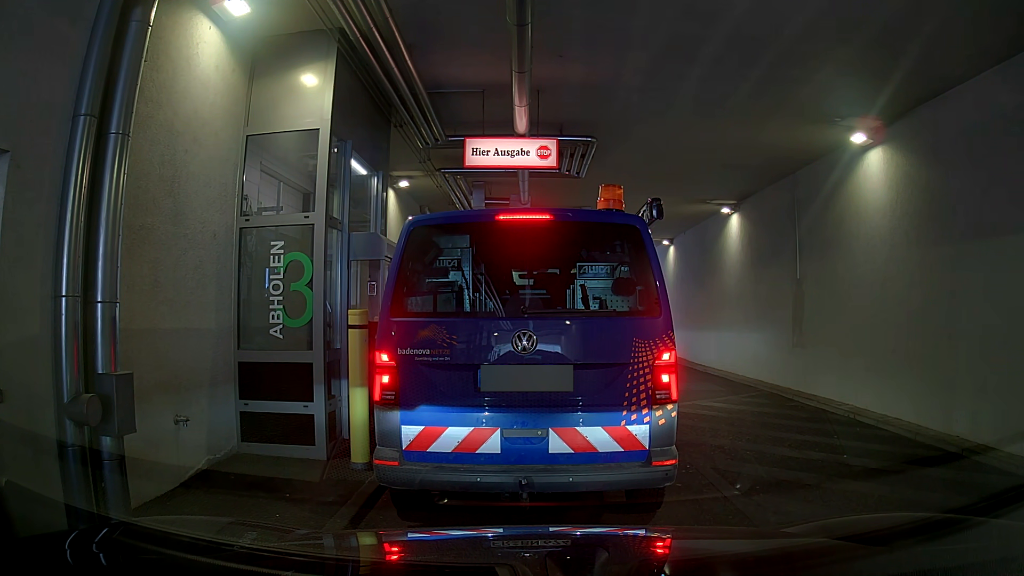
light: Day
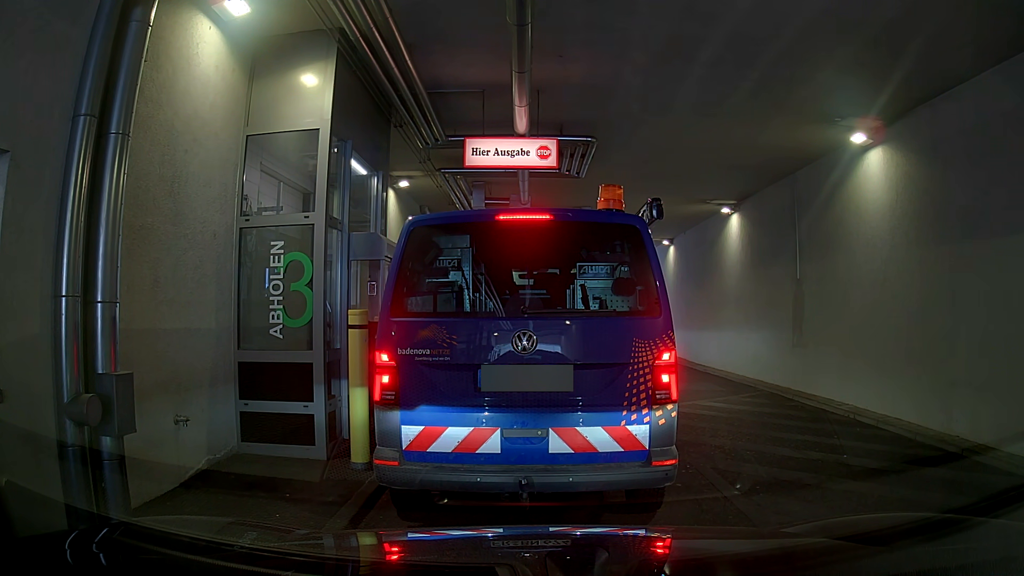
(0.0, 0.0) m; 0°
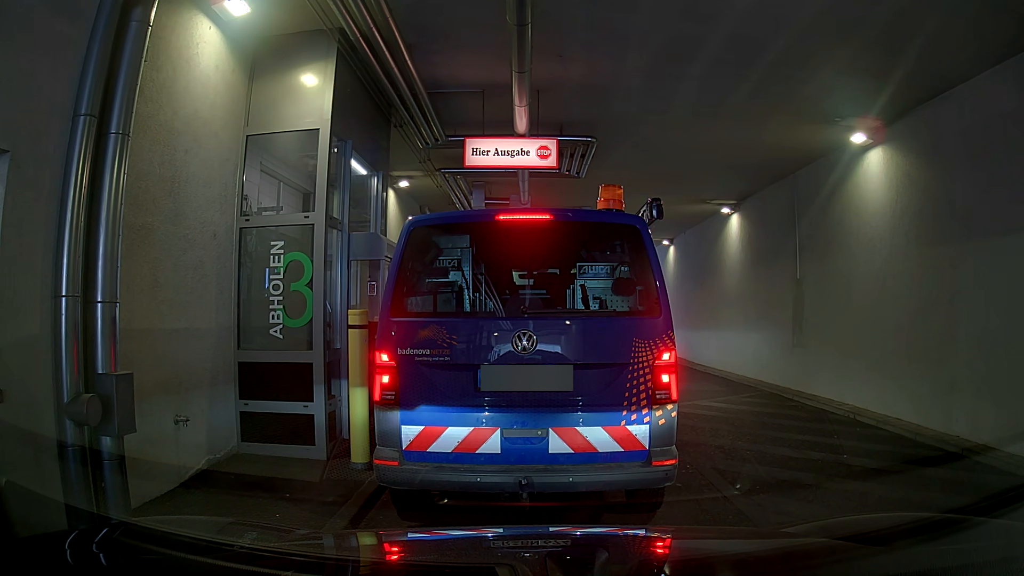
(0.0, 0.0) m; 0°
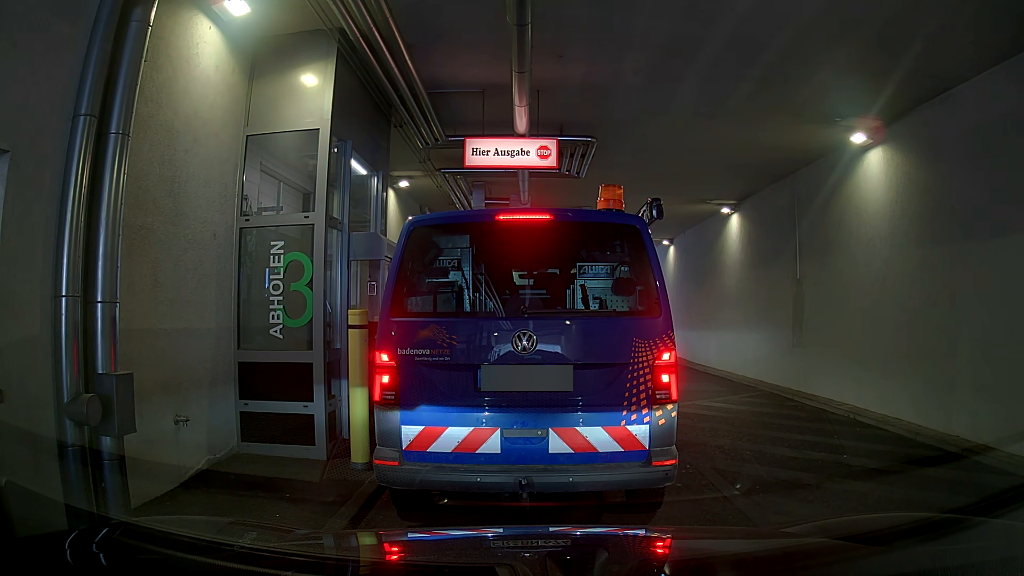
(0.0, 0.0) m; 0°
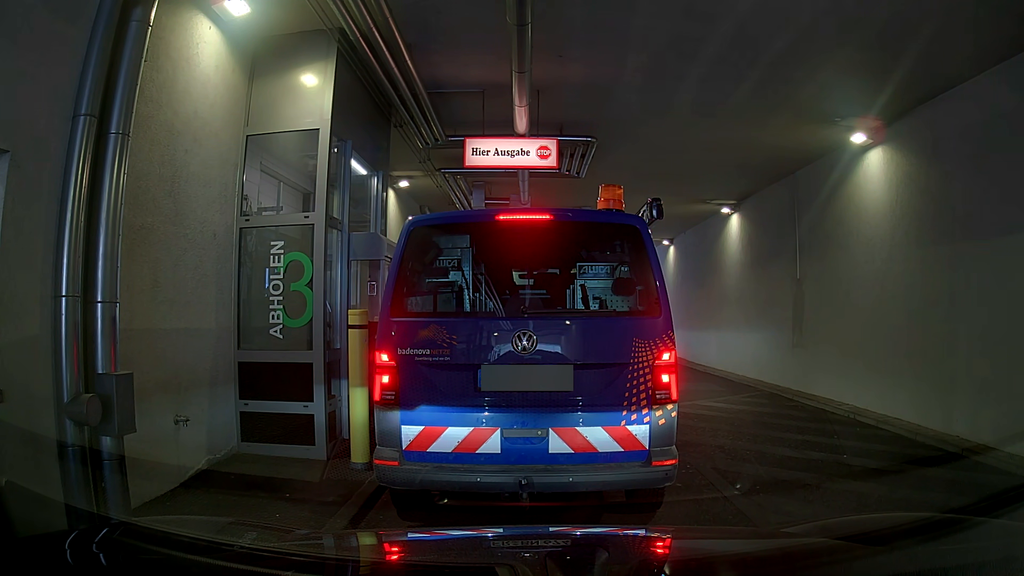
(0.0, 0.0) m; 0°
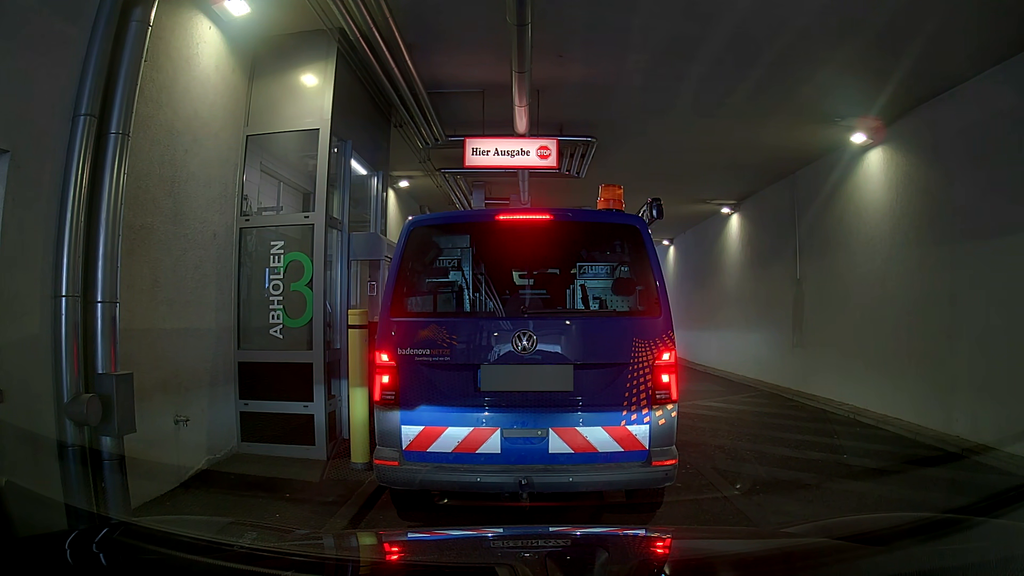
(0.0, 0.0) m; 0°
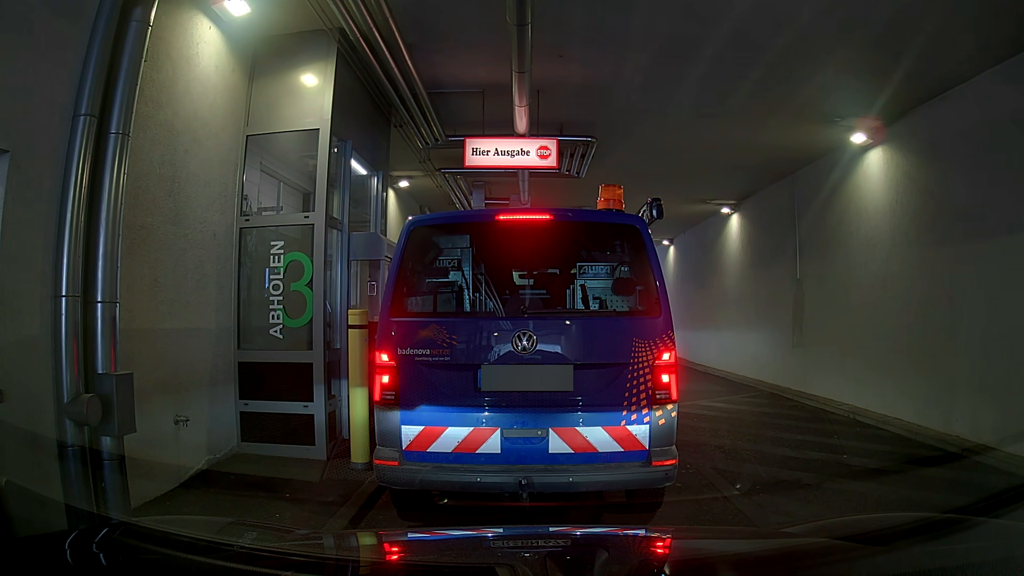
(0.0, 0.0) m; 0°
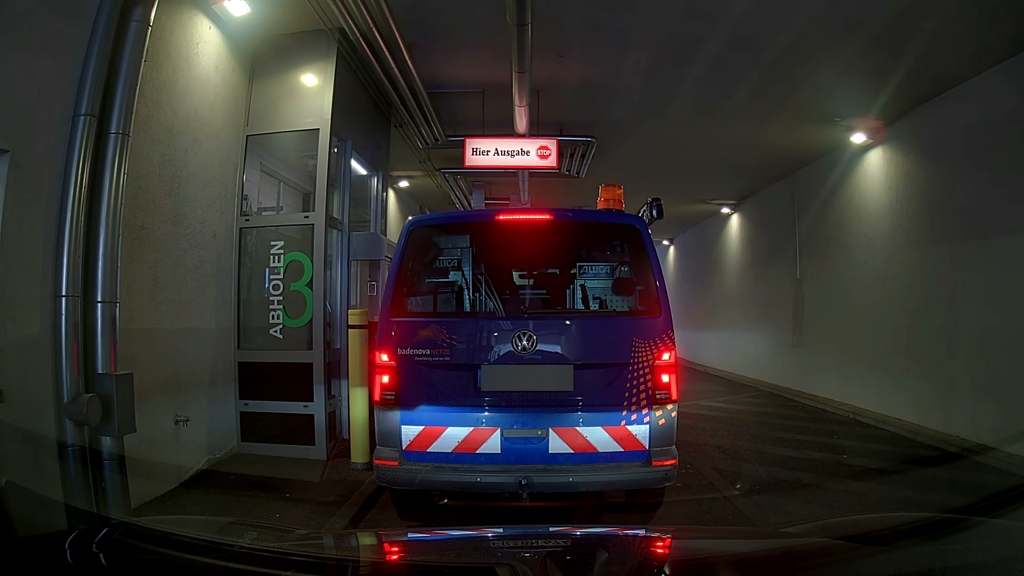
(0.0, 0.0) m; 0°
